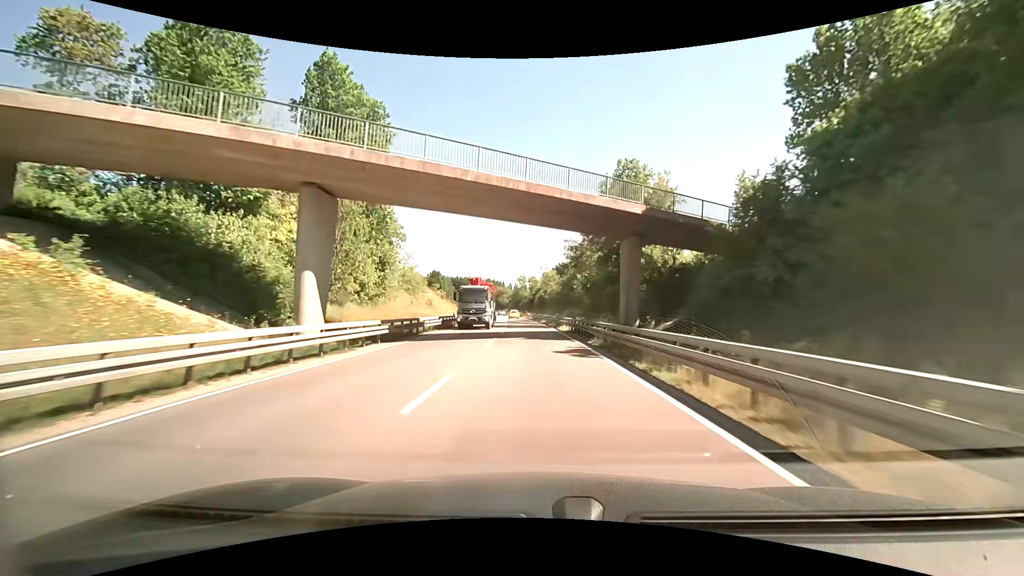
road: primary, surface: asphalt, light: Day
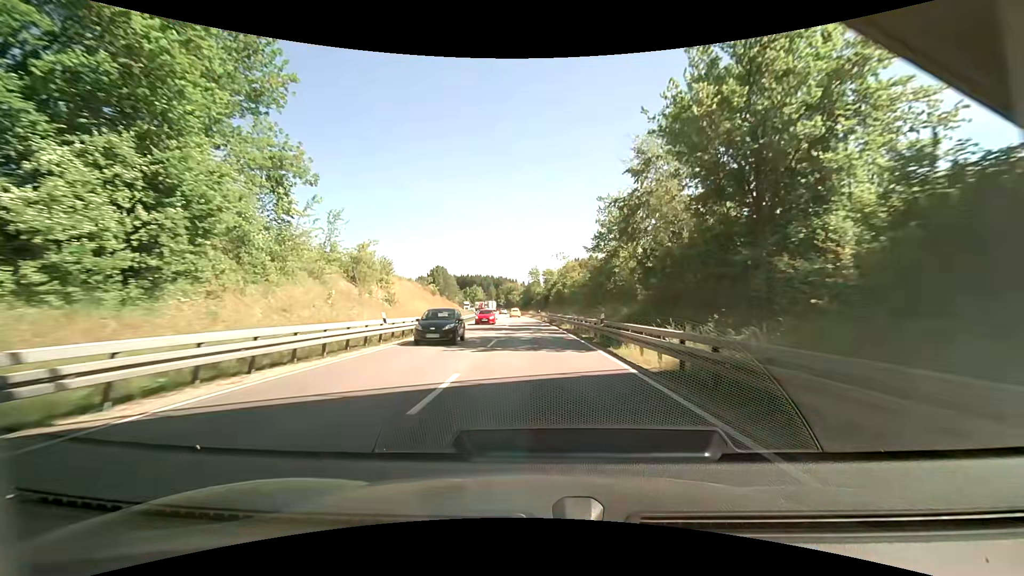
(-0.2, +24.2) m; -1°
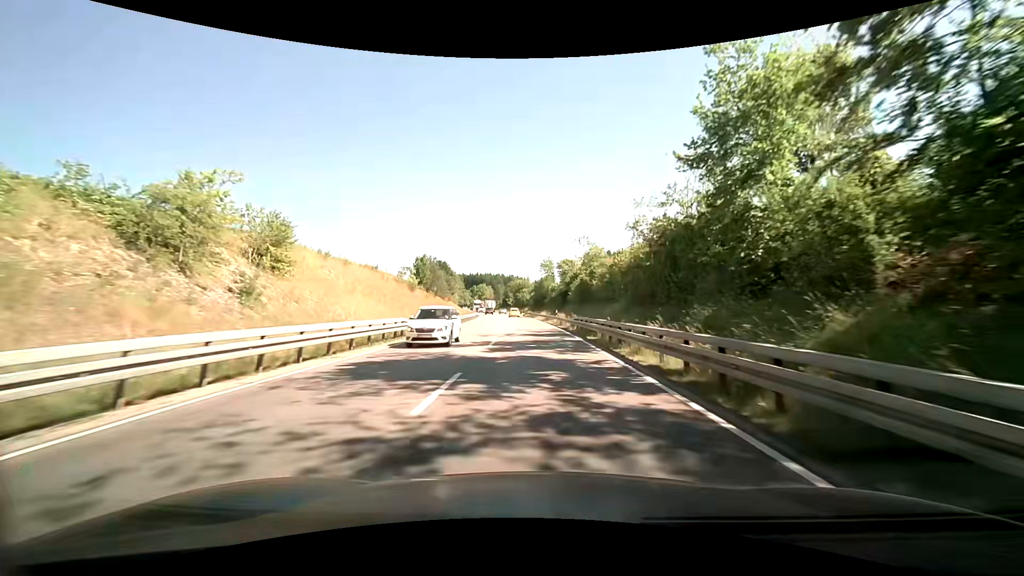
(0.0, +24.1) m; -2°
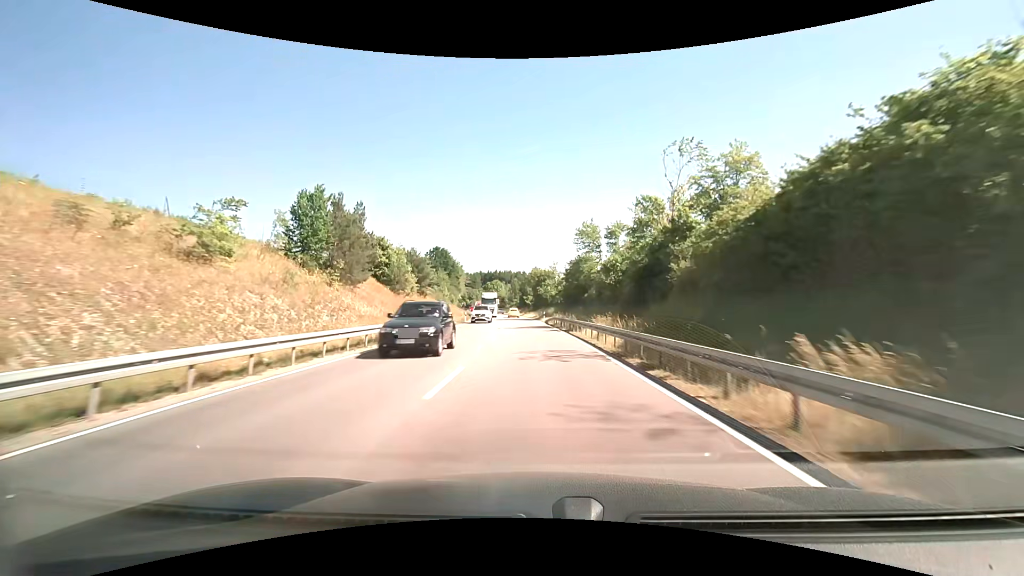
(-1.4, +47.0) m; -4°
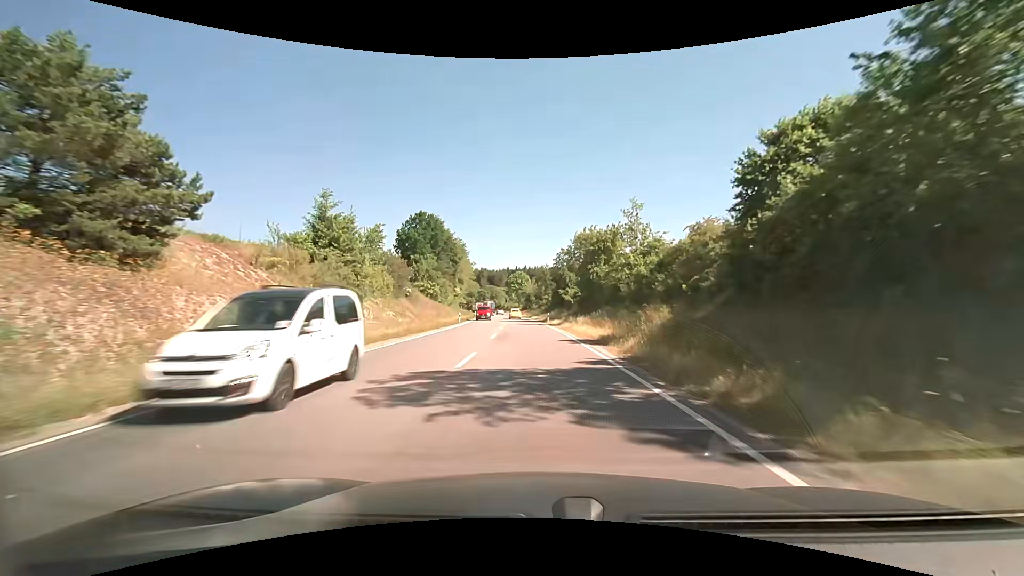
(-1.6, +56.5) m; -5°
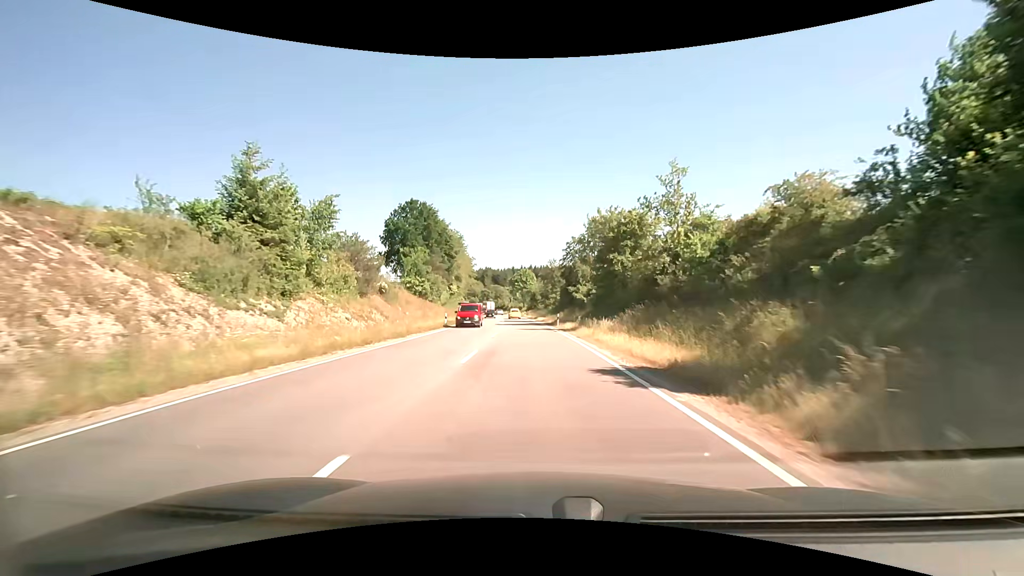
(+0.1, +11.1) m; 0°
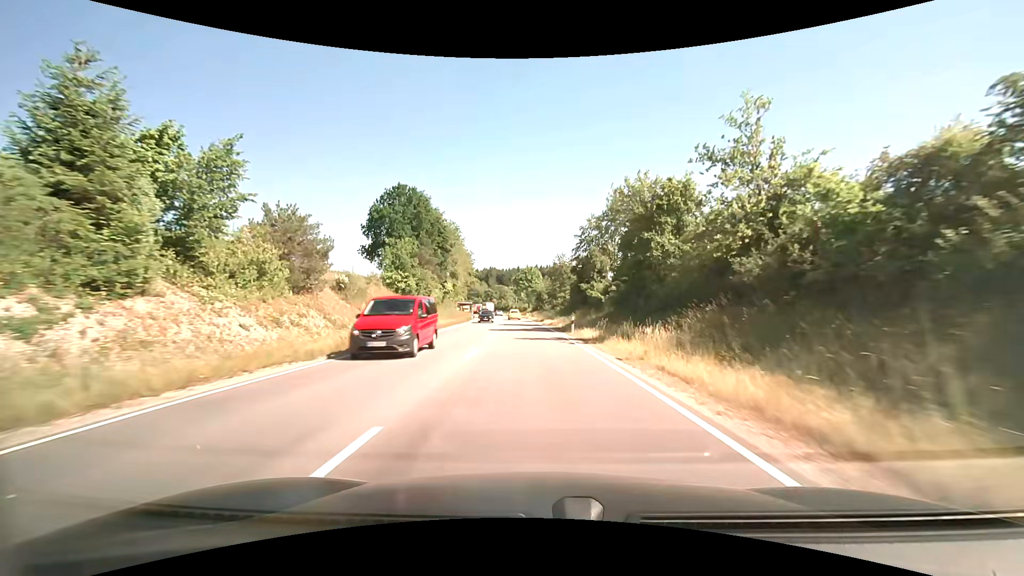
(0.0, +11.0) m; 0°
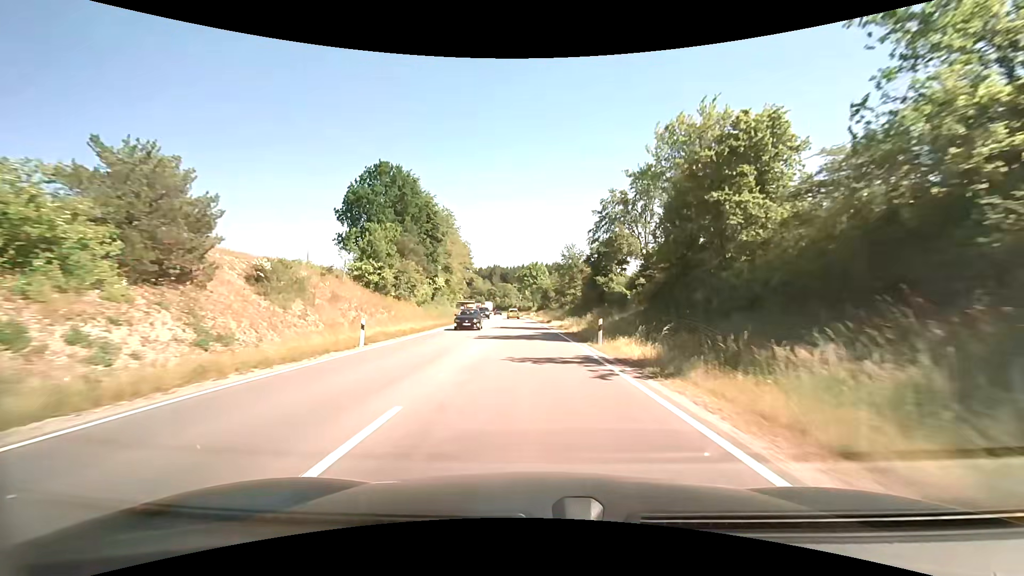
(-0.1, +11.0) m; -1°
(0, +10) (0, +20) (0, +30) (0, +40) (-1, +50) (-2, +60) (-2, +70) (-3, +80) (-5, +90) (-6, +100) m
